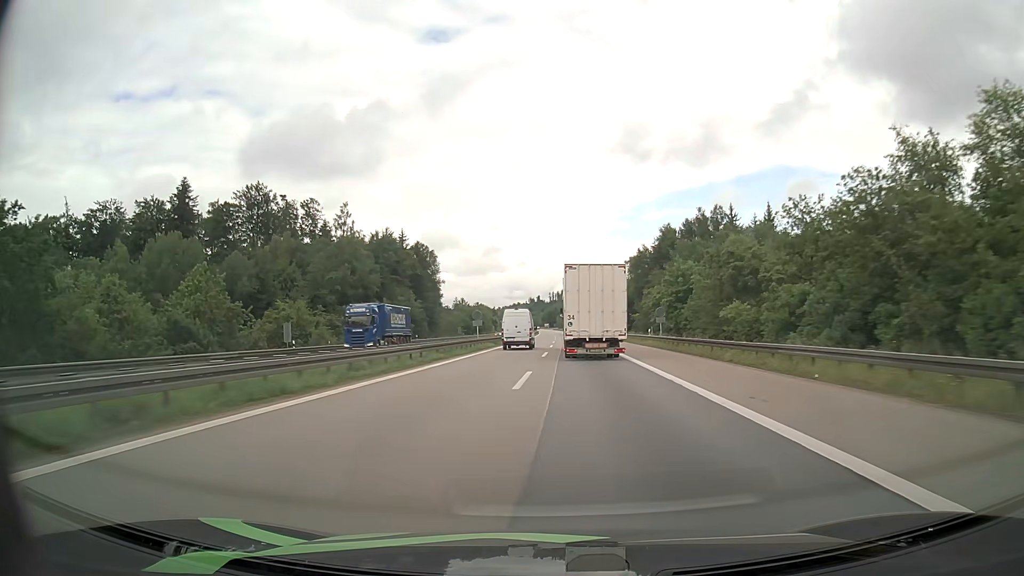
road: motorway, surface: asphalt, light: Day
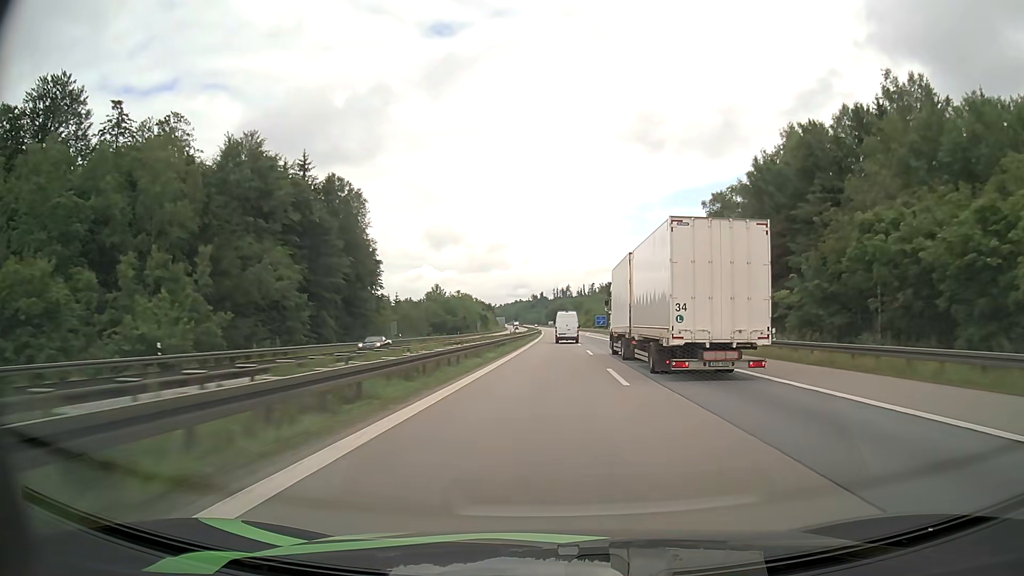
(-1.0, +72.0) m; 0°
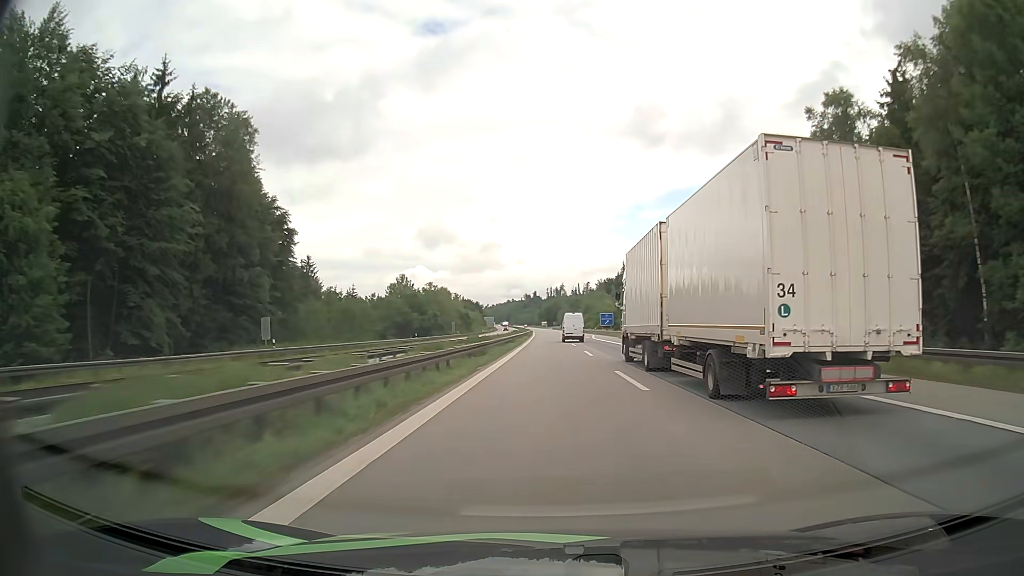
(+0.3, +37.3) m; +1°
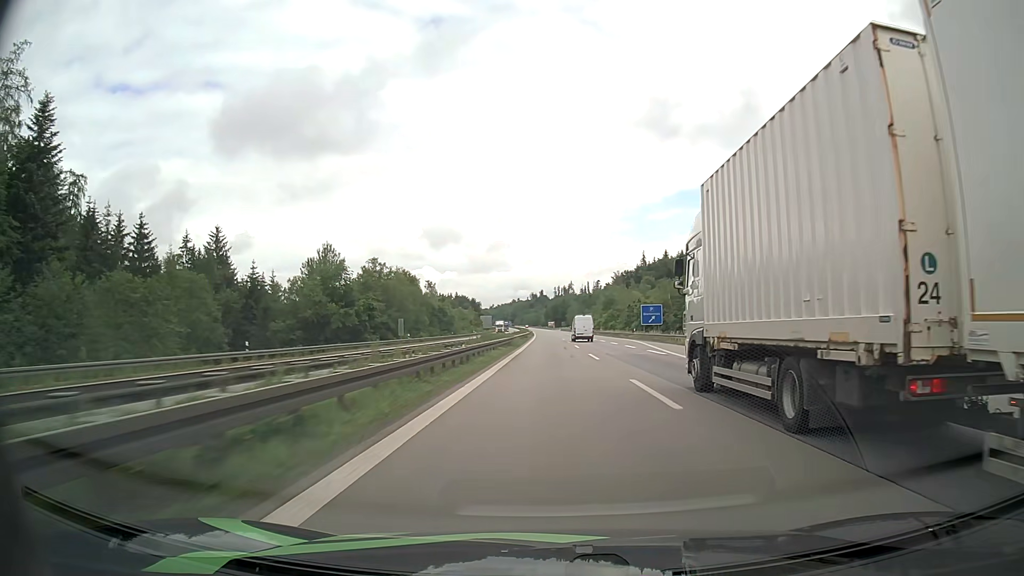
(-0.2, +57.5) m; -1°
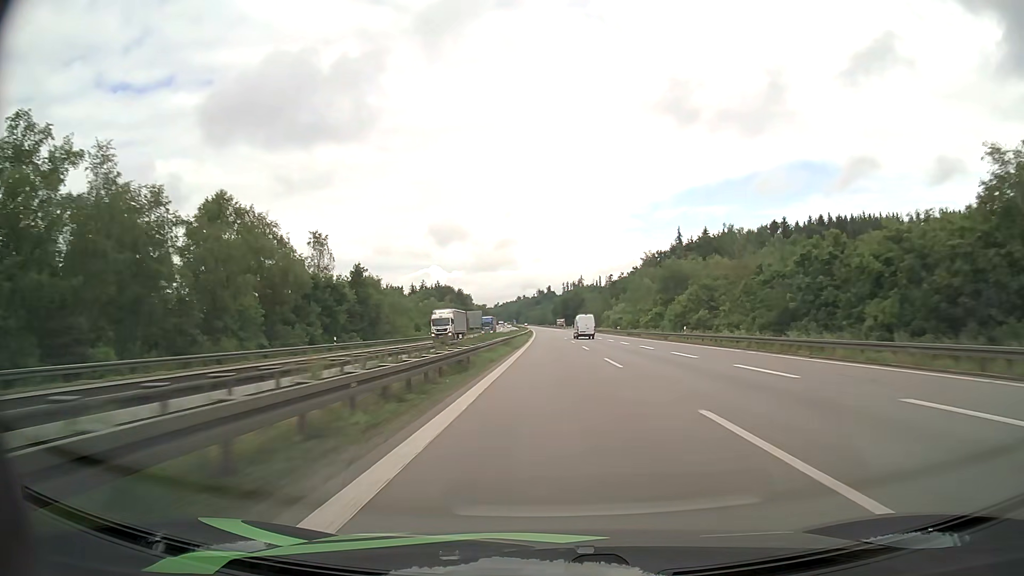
(-0.4, +78.8) m; -1°
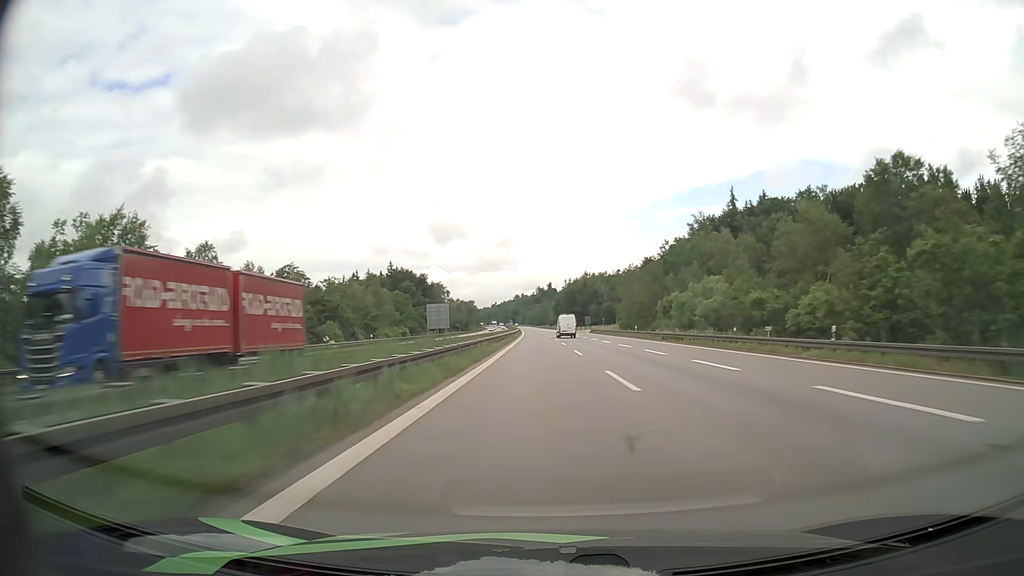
(+0.1, +80.7) m; 0°
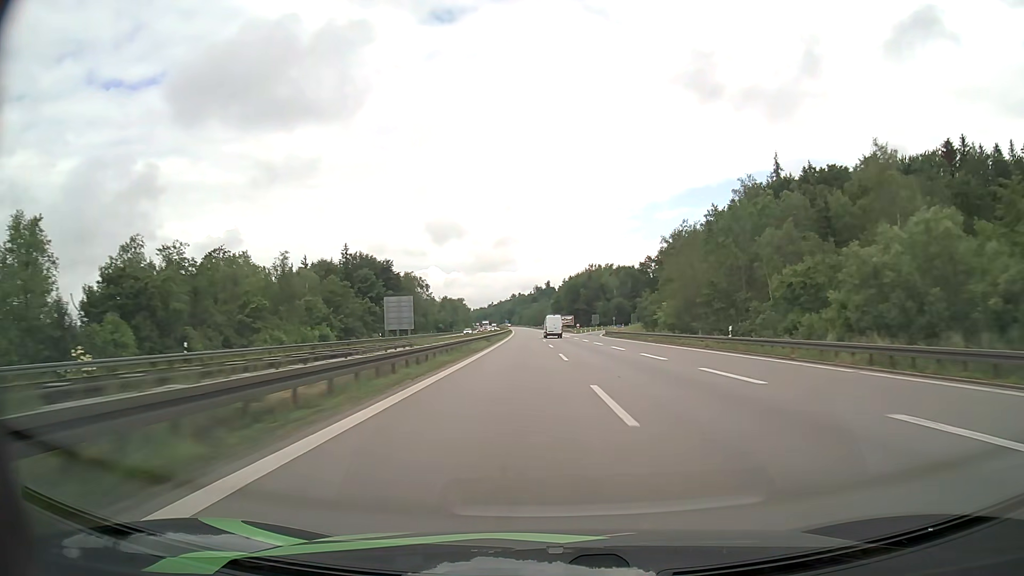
(+0.1, +40.8) m; 0°
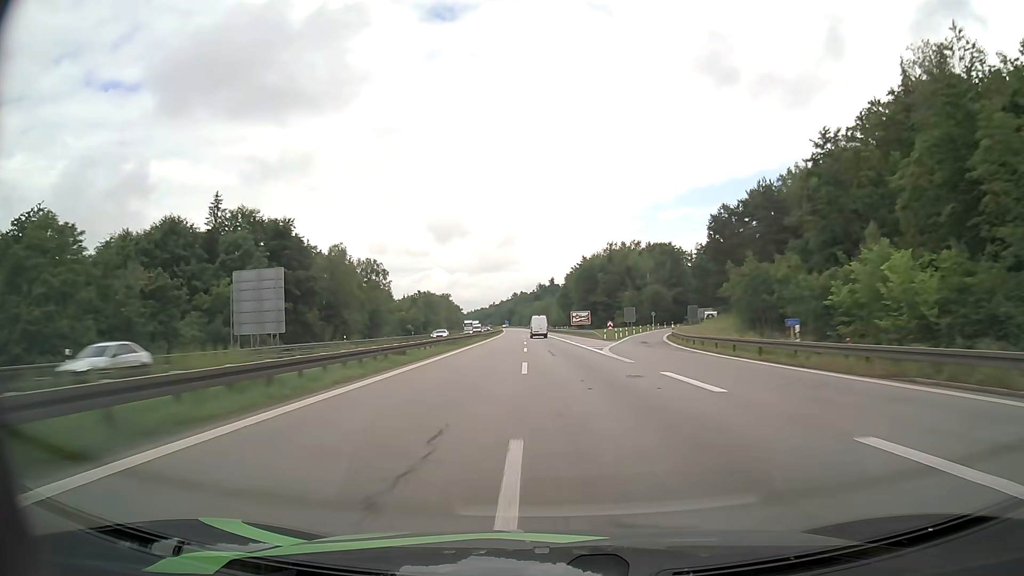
(0.0, +61.7) m; 0°
(0, +10) (0, +20) (0, +30) (0, +40) (-1, +50) (-1, +60) (-1, +70) (-1, +80) (-2, +90) (-2, +100) m
